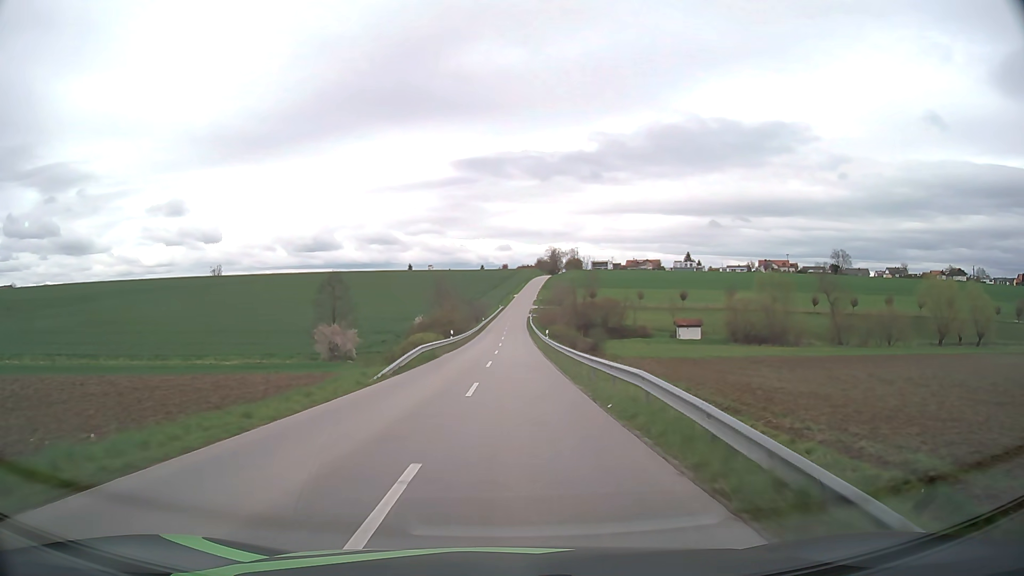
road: unclassified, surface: asphalt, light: Day
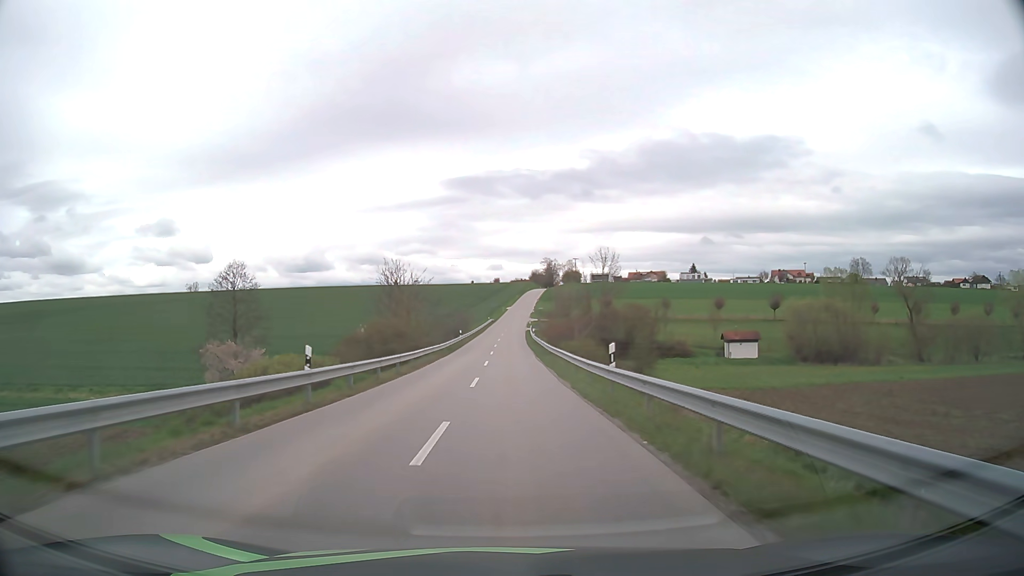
(+0.3, +32.7) m; +1°
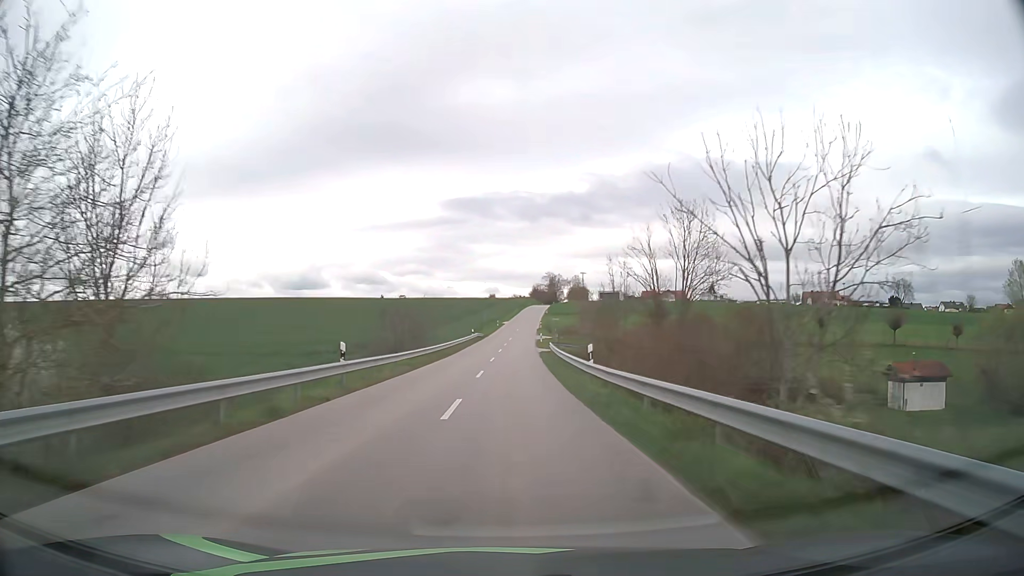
(0.0, +44.6) m; 0°
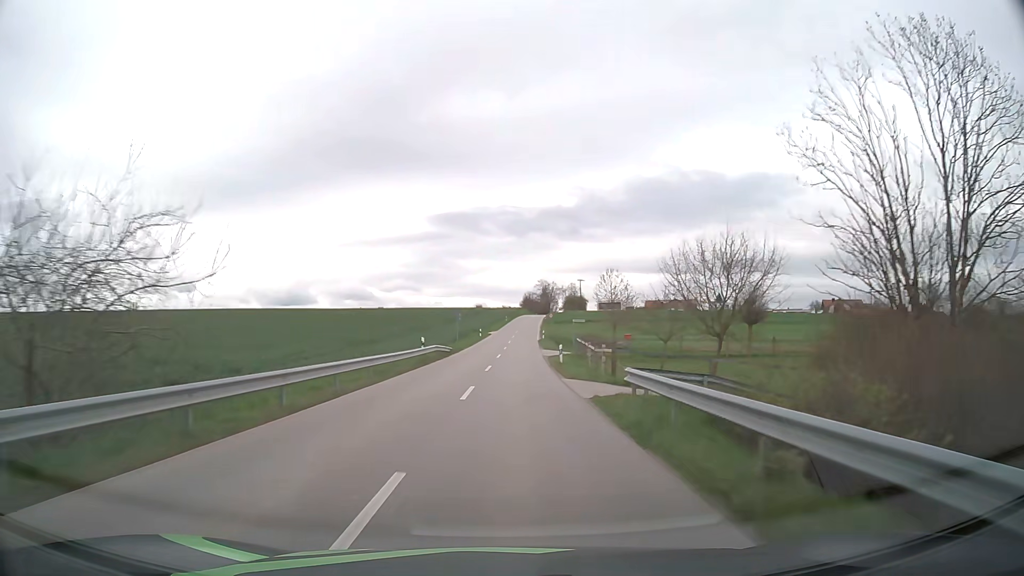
(+0.3, +33.3) m; +1°
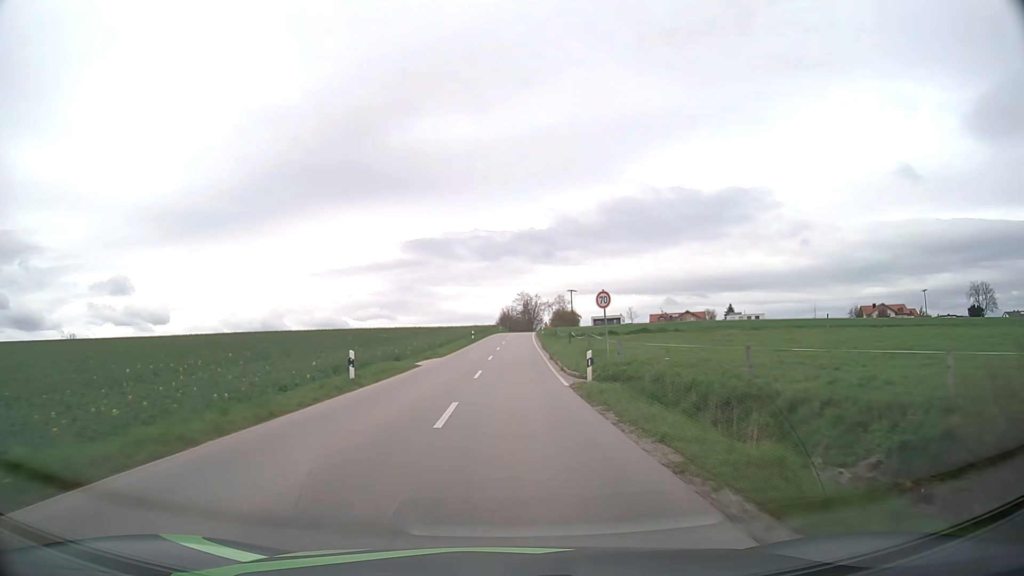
(+1.0, +53.6) m; +2°
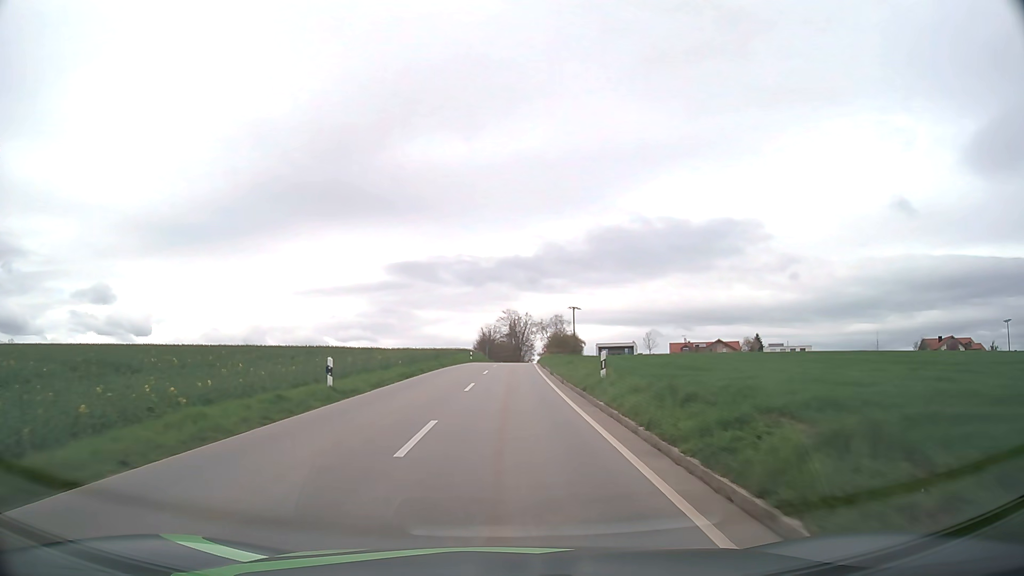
(+0.7, +51.2) m; +1°
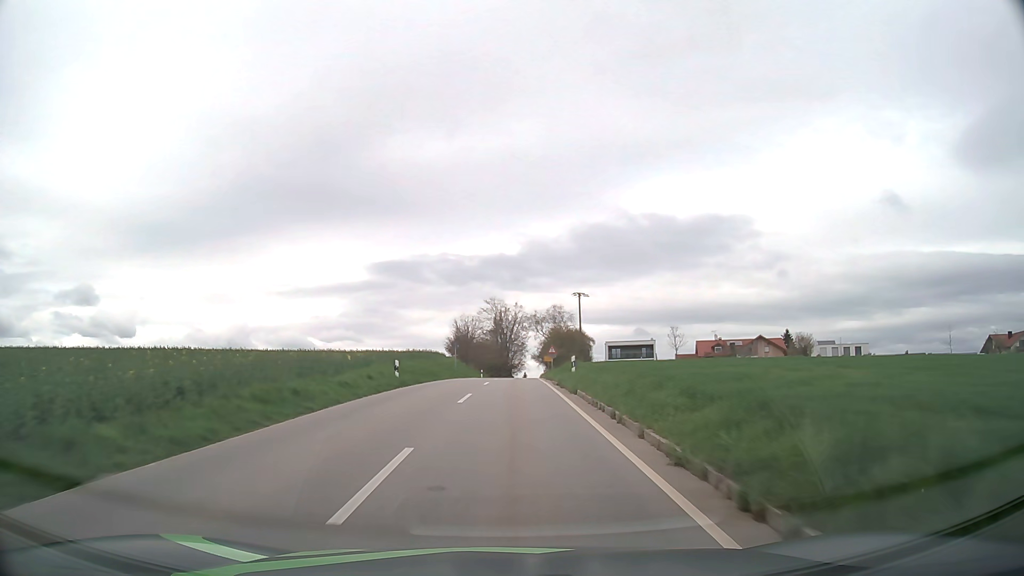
(+0.4, +39.9) m; +1°
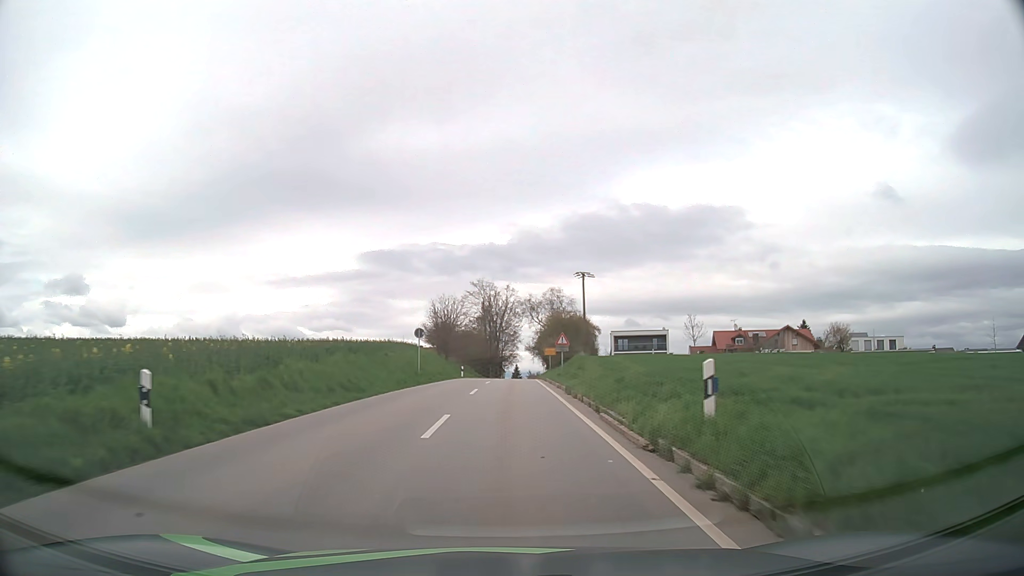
(+0.1, +19.3) m; +1°
(0, +10) (0, +20) (0, +30) (0, +40) (+1, +50) (+1, +60) (+1, +70) (+2, +80) (+2, +90) (+3, +100) m
